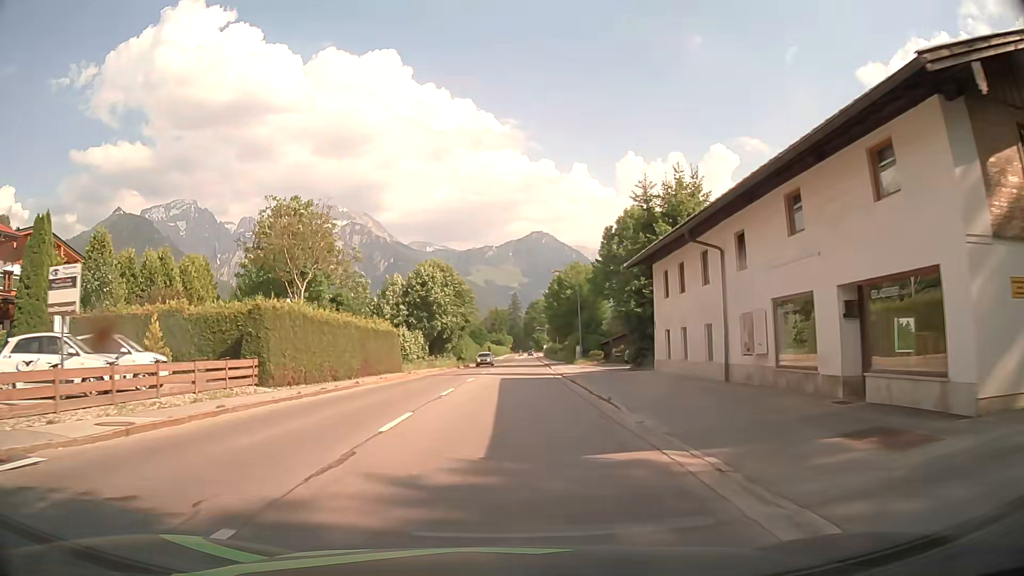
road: secondary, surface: asphalt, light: Day
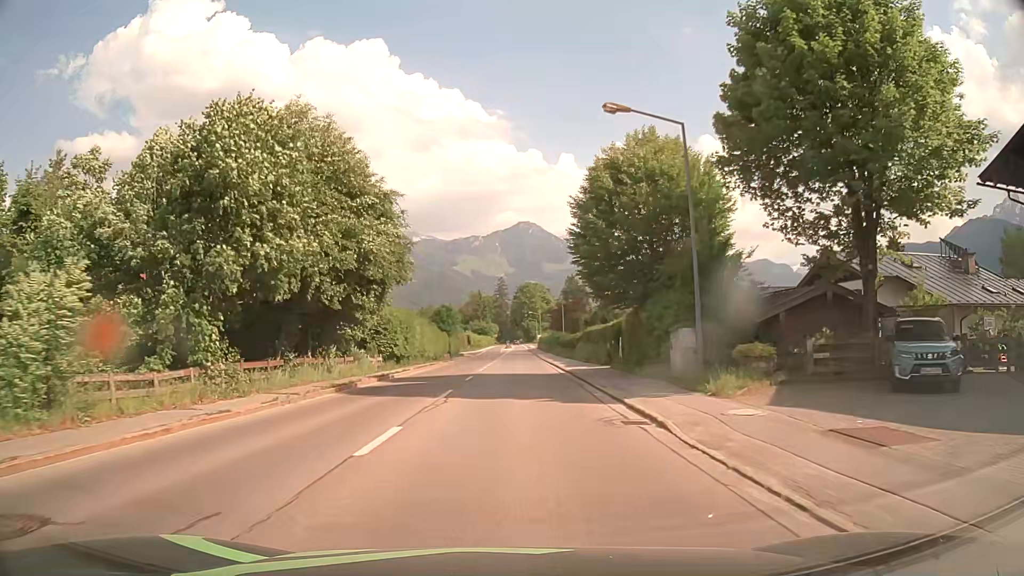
(+0.5, +38.7) m; +1°
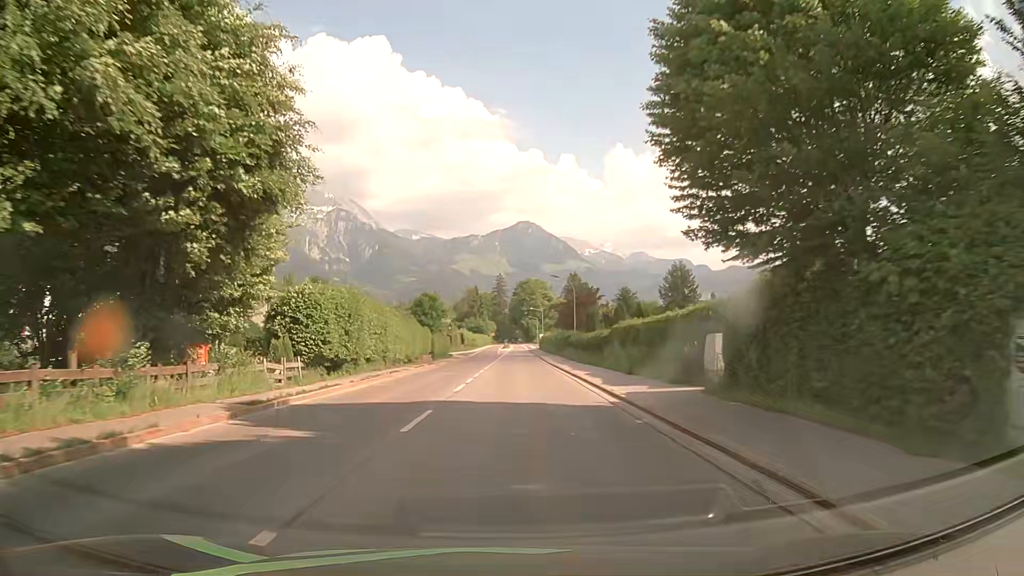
(-0.1, +15.5) m; 0°
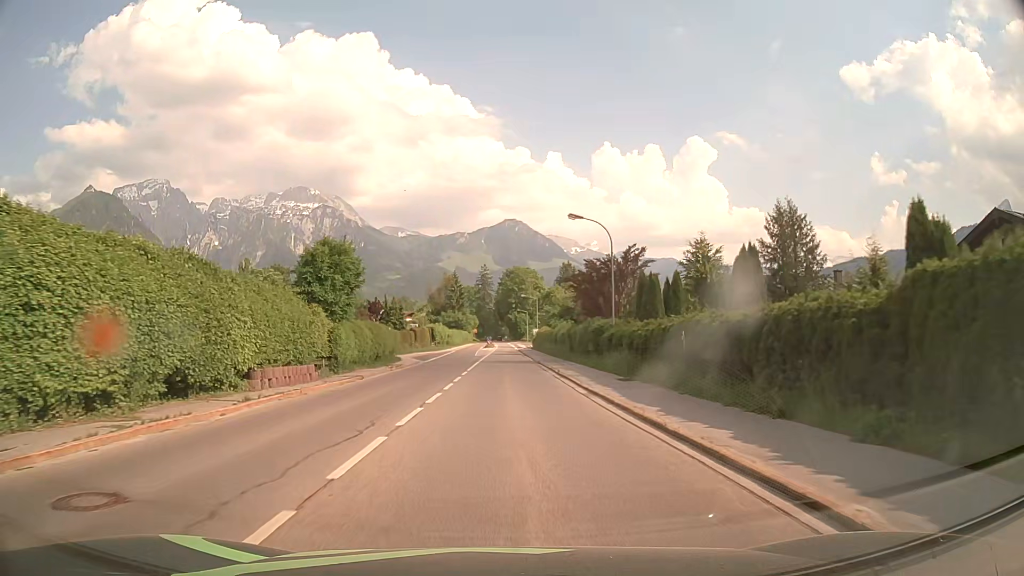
(+0.5, +30.8) m; +2°
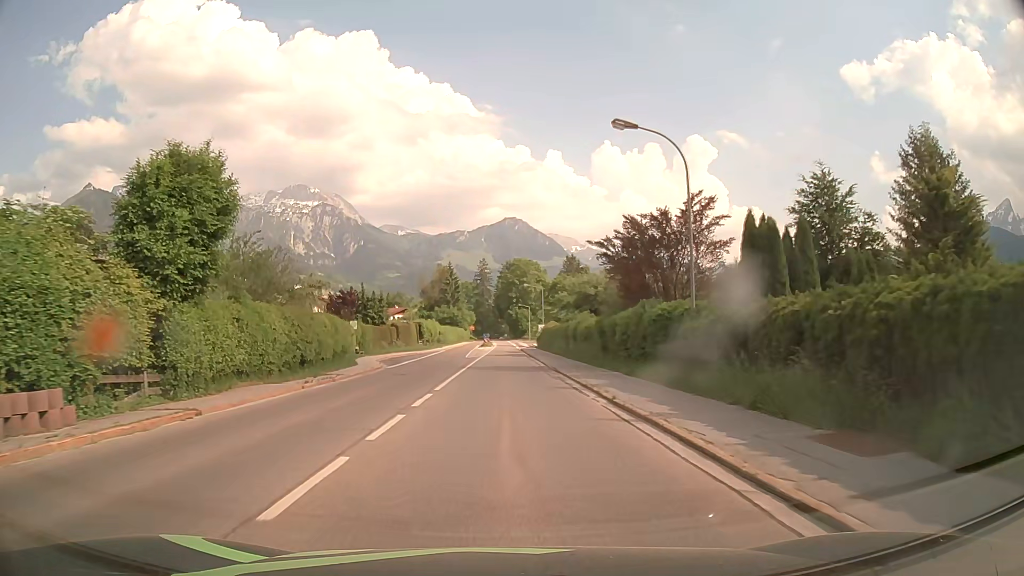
(0.0, +15.3) m; 0°
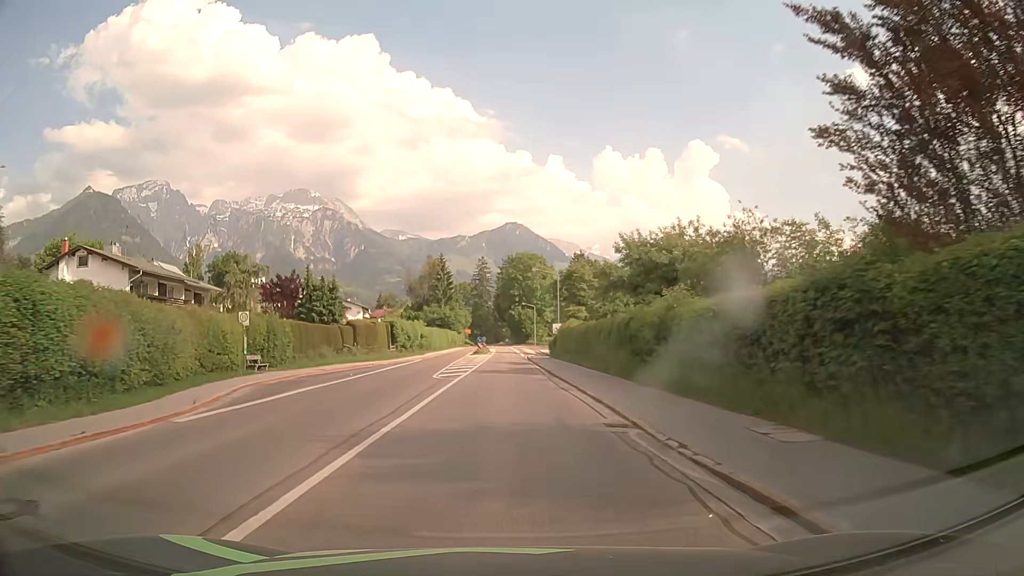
(0.0, +22.8) m; 0°
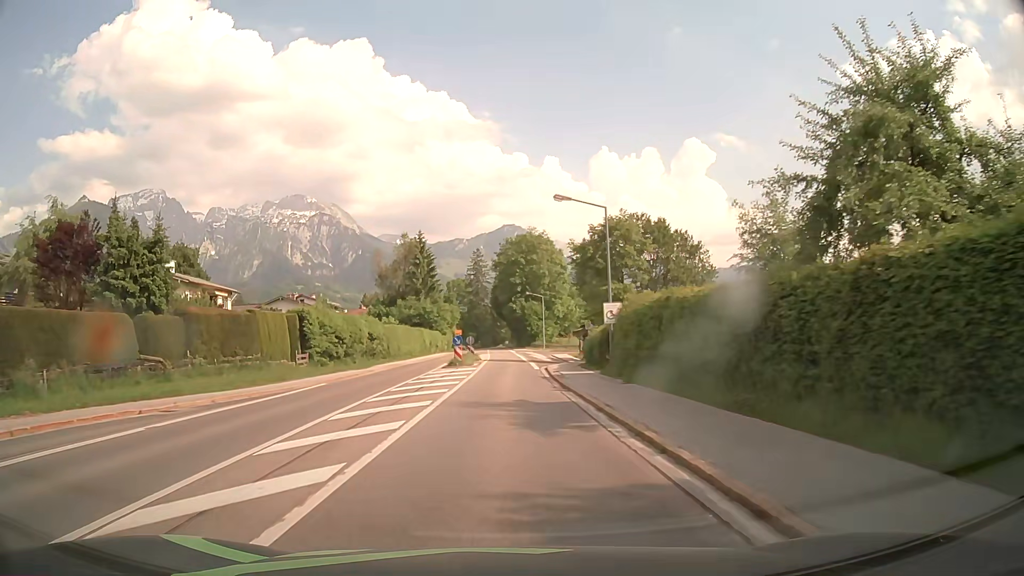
(+0.1, +30.3) m; 0°
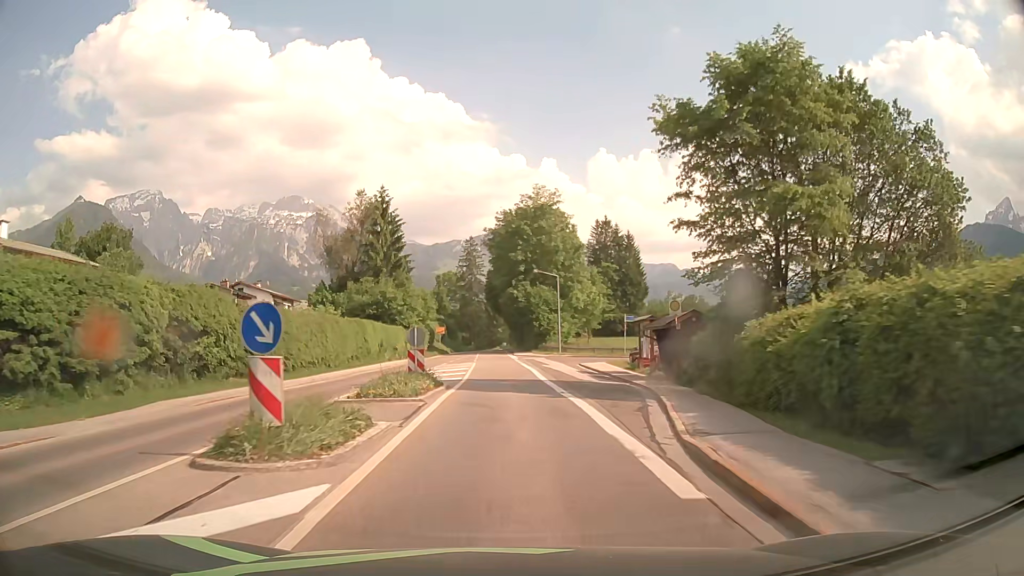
(+0.1, +30.4) m; 0°
(0, +10) (0, +20) (0, +30) (0, +40) (-1, +50) (-1, +60) (-1, +70) (-2, +80) (-2, +90) (-2, +100) m
